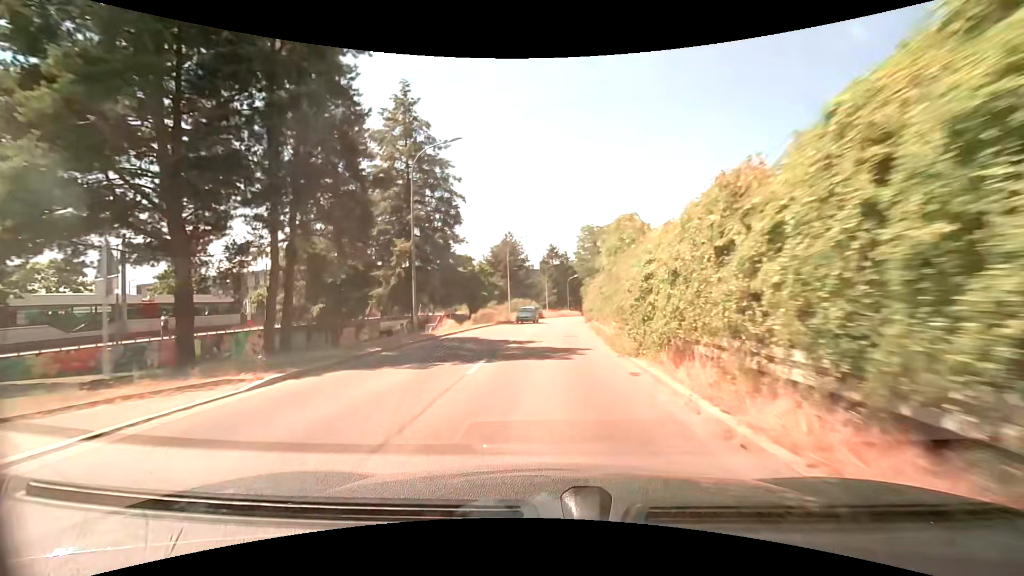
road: tertiary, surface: asphalt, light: Day
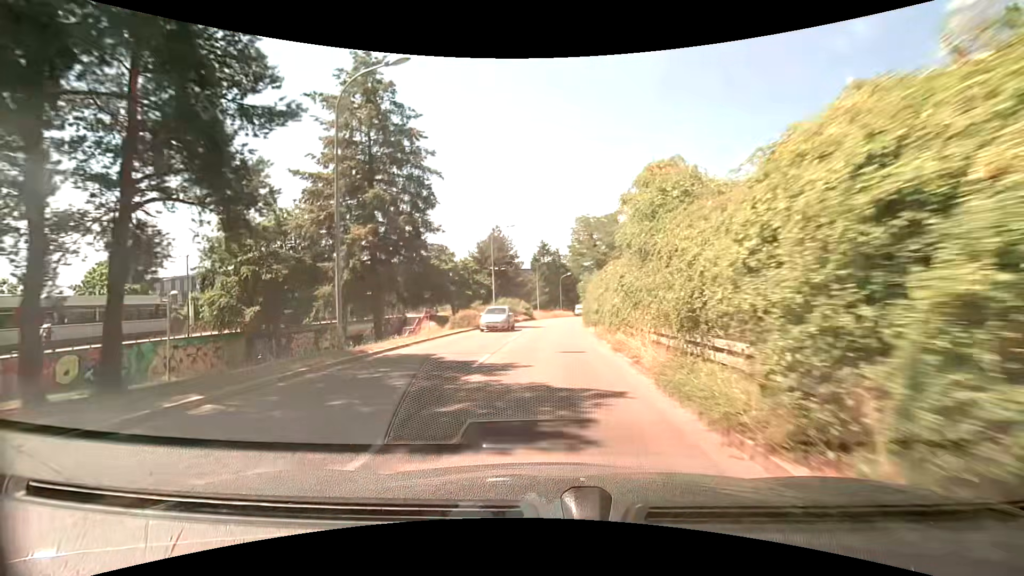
(0.0, +7.6) m; 0°
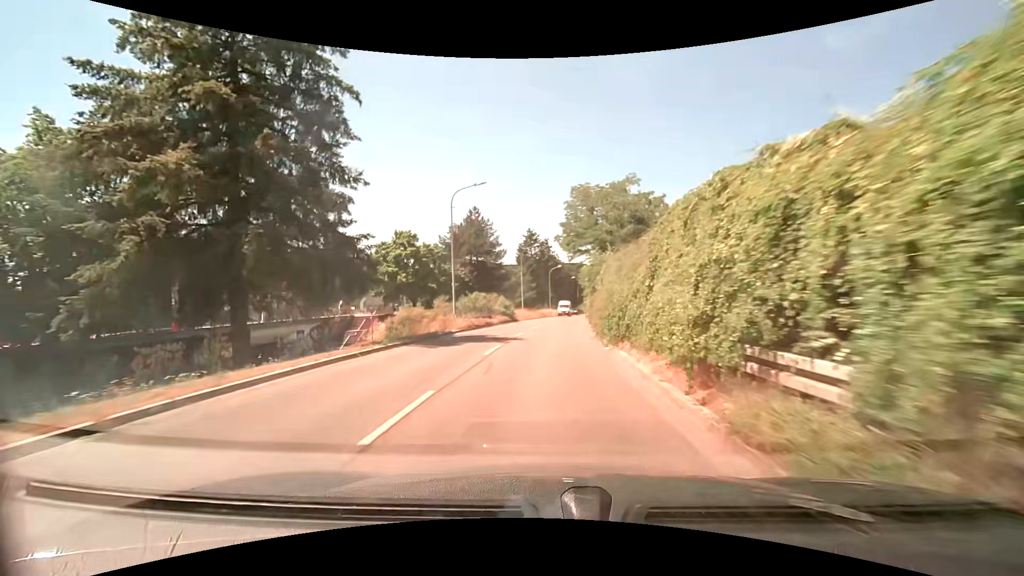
(+0.2, +15.2) m; +1°
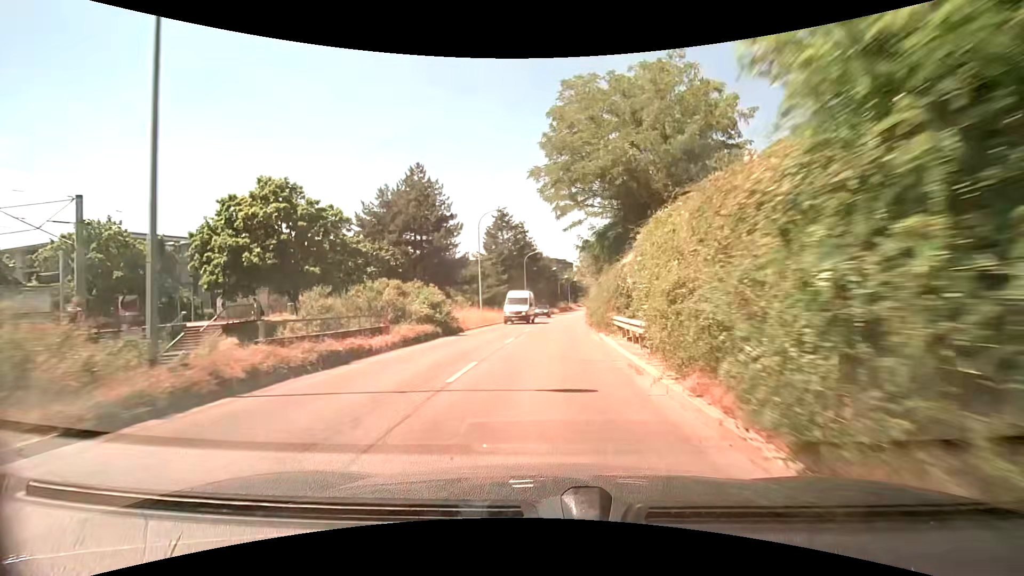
(+0.7, +22.7) m; +3°
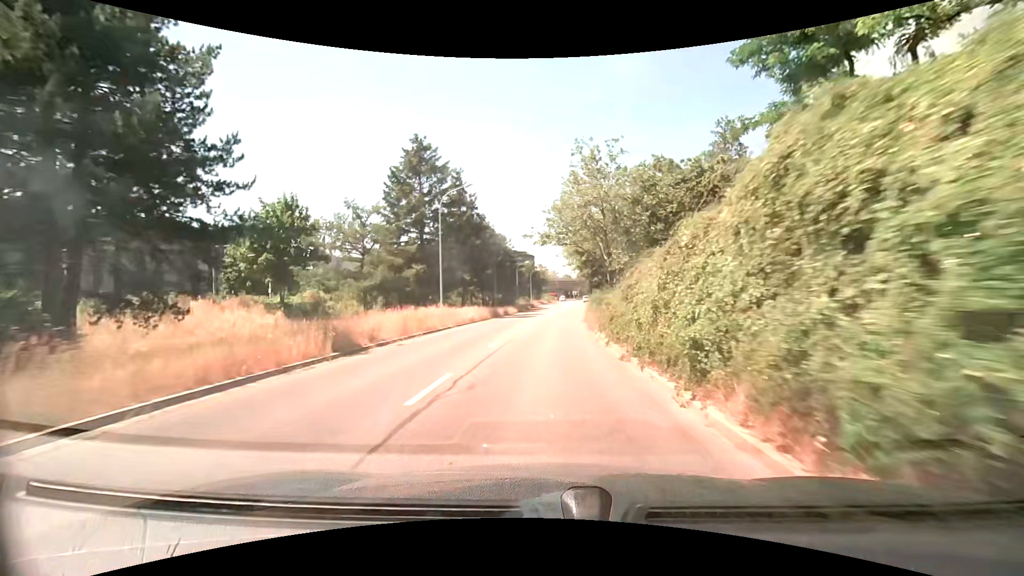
(+1.5, +37.8) m; +5°
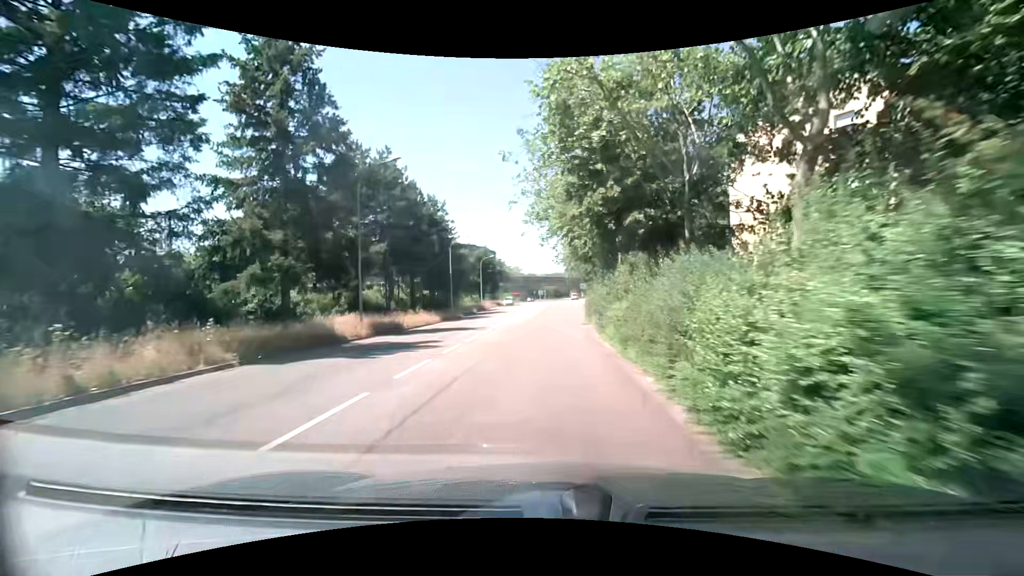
(+1.5, +37.7) m; +3°
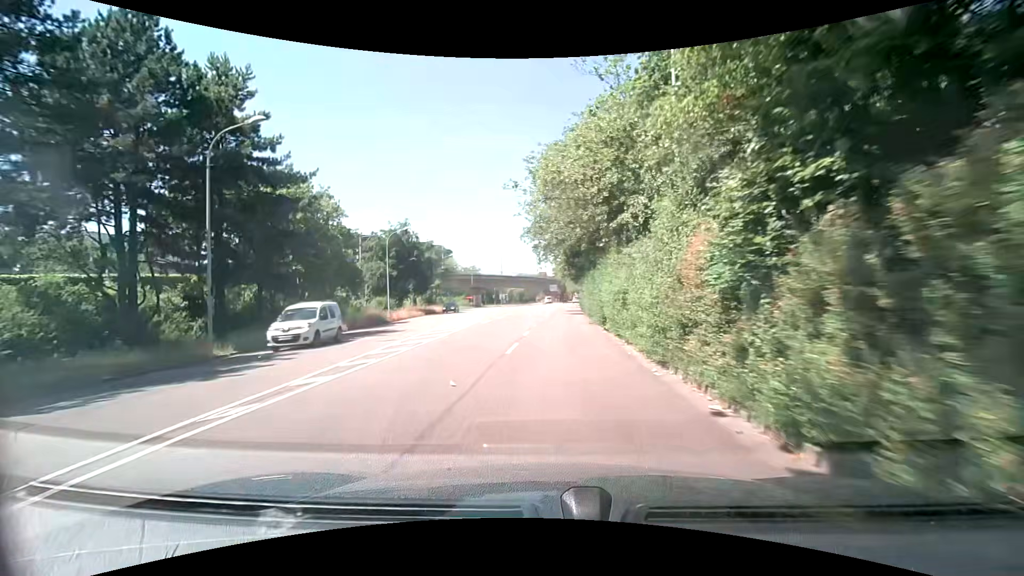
(+1.6, +37.2) m; +5°
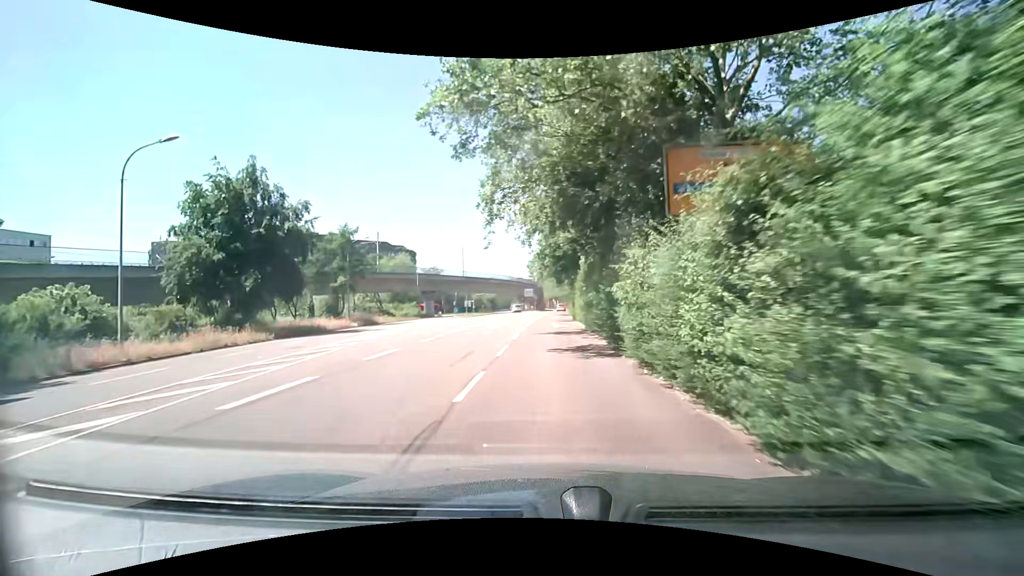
(+0.7, +29.6) m; +3°
